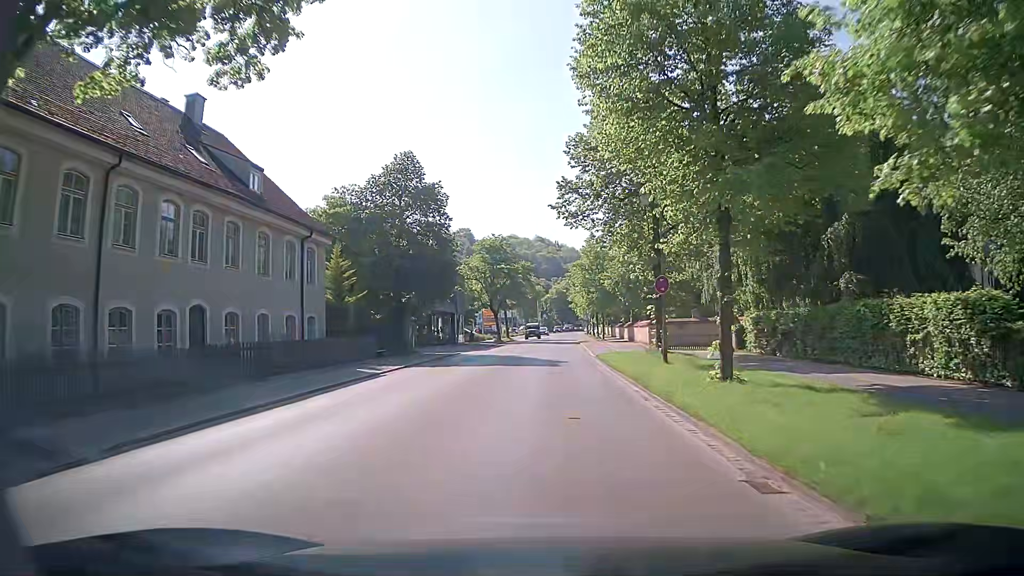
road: tertiary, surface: asphalt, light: Day
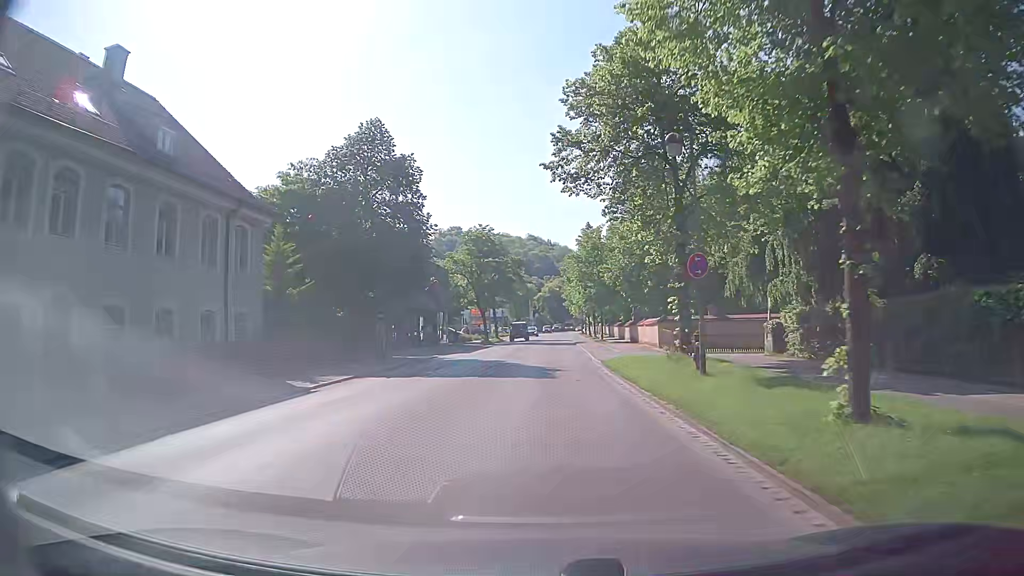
(+0.1, +6.3) m; +1°
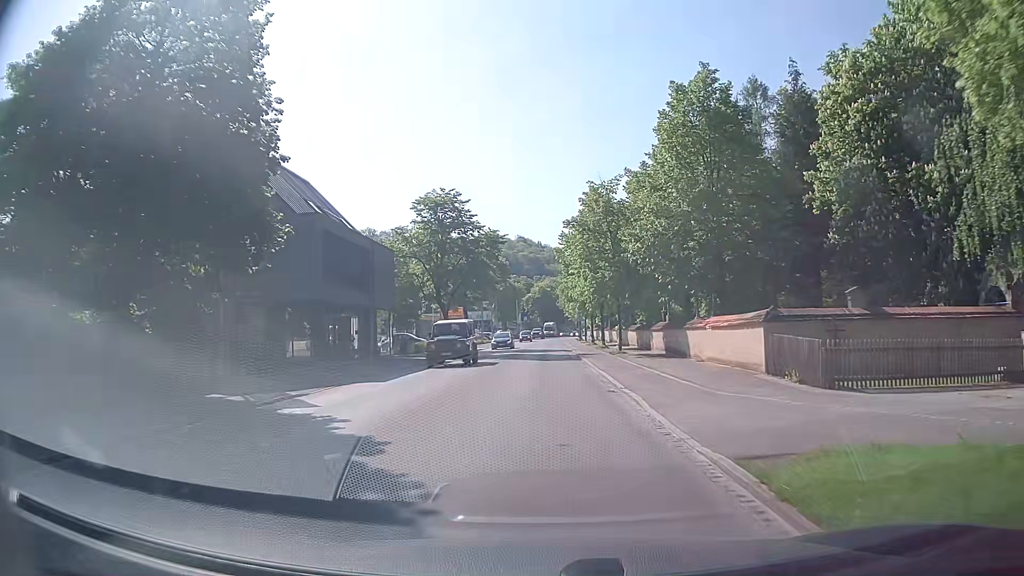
(0.0, +19.1) m; 0°
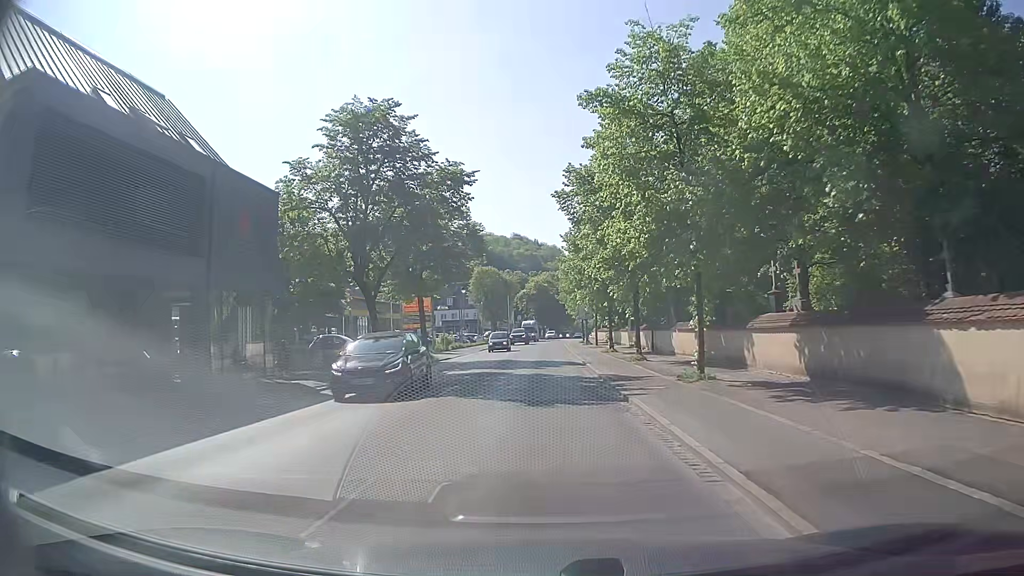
(+0.1, +19.1) m; 0°
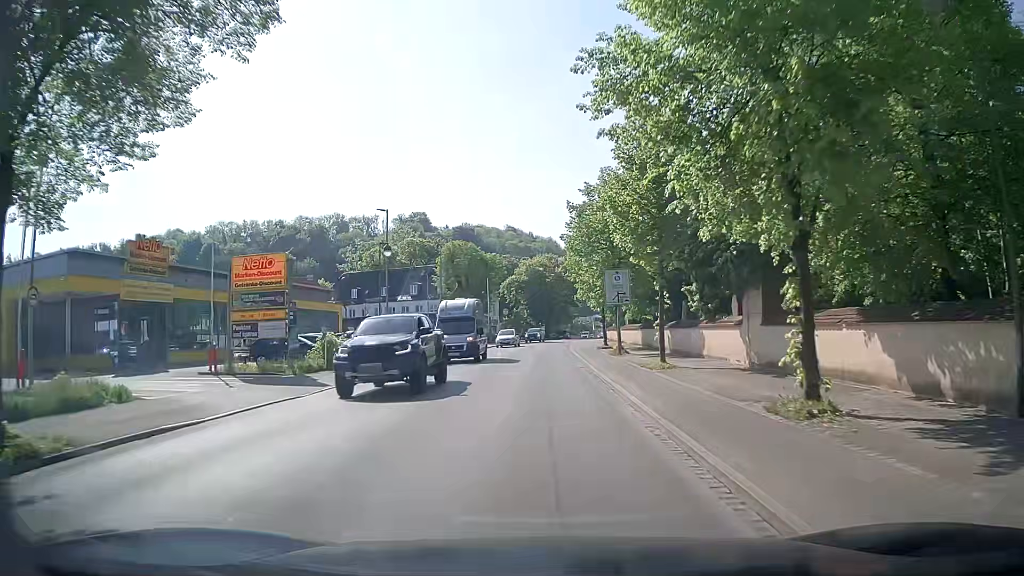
(+0.2, +30.9) m; 0°
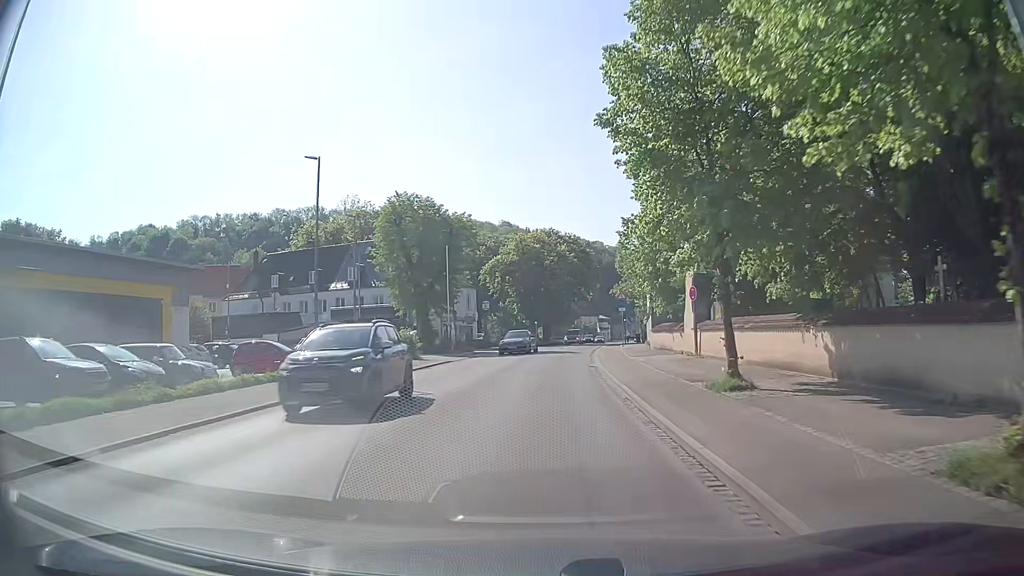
(+0.3, +30.0) m; 0°
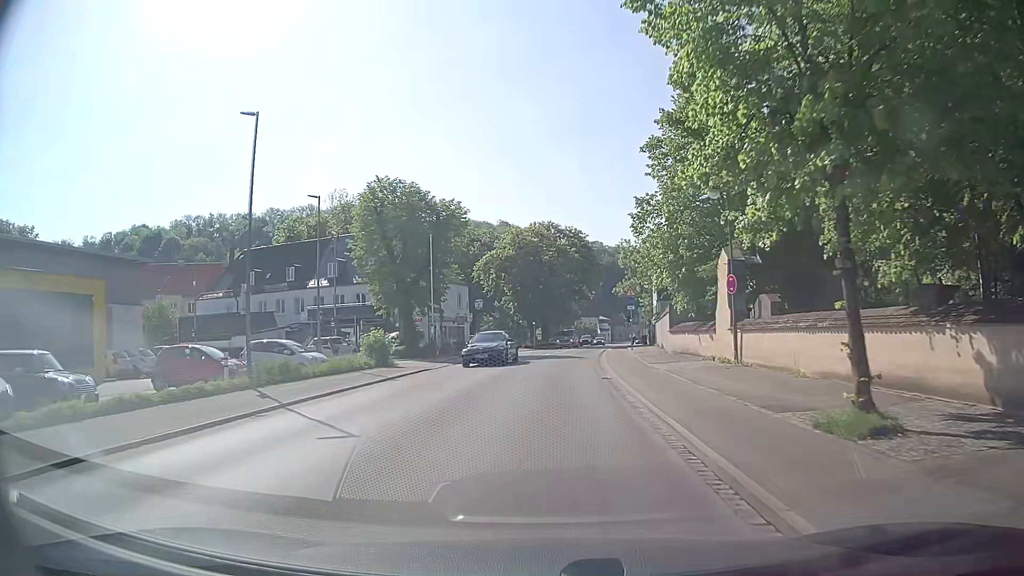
(0.0, +6.0) m; 0°
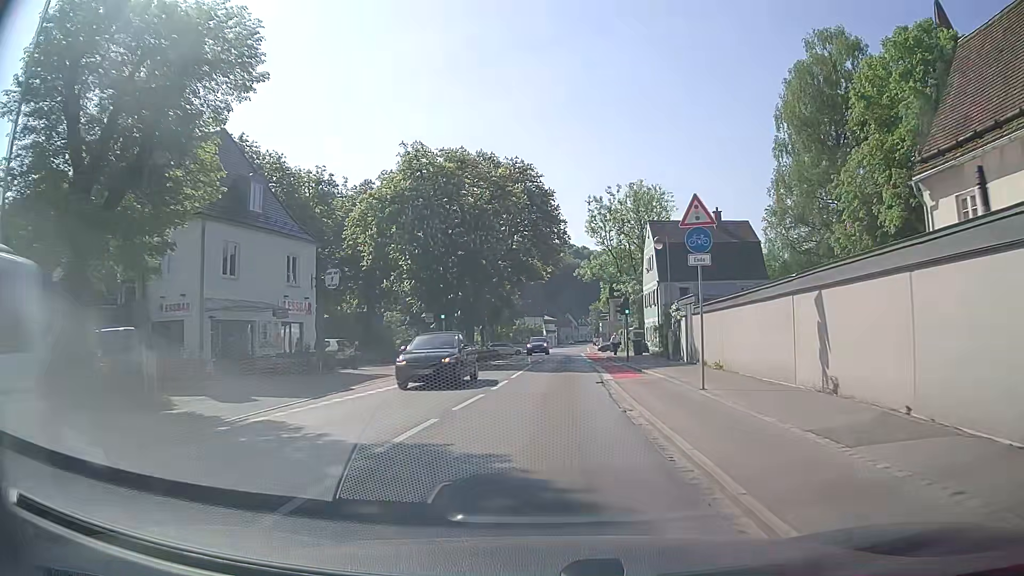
(+1.1, +30.8) m; +5°
(0, +10) (0, +20) (+1, +30) (+1, +40) (+2, +50) (+2, +60) (+2, +70) (+3, +80) (+4, +90) (+4, +100) m
